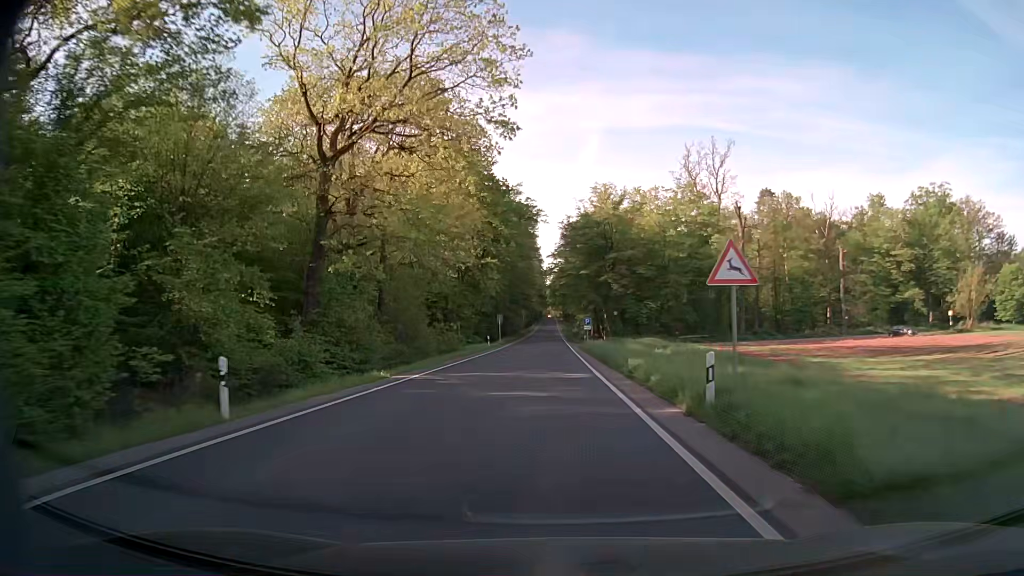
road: secondary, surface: asphalt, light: Day
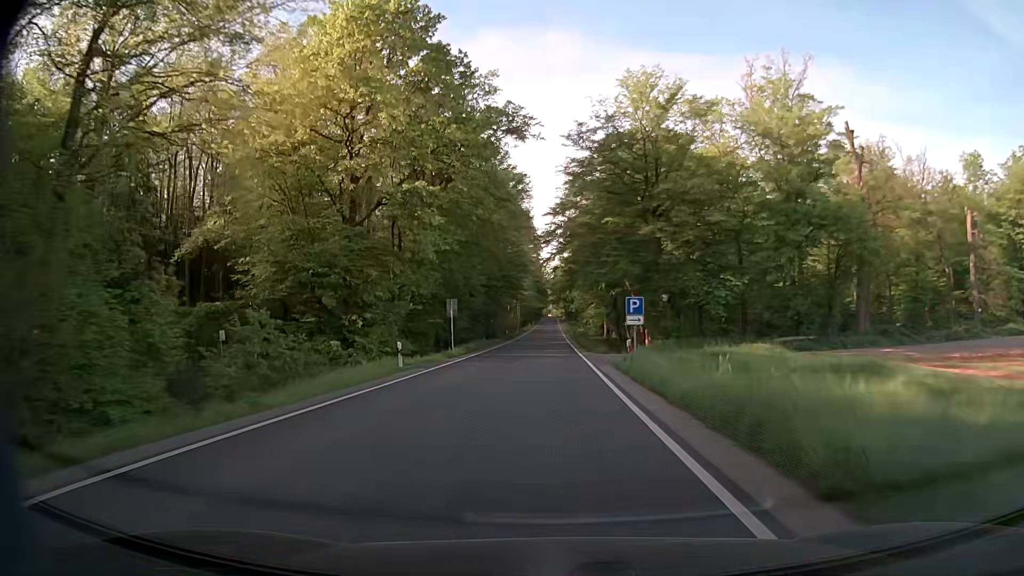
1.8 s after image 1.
(+0.2, +32.4) m; +1°
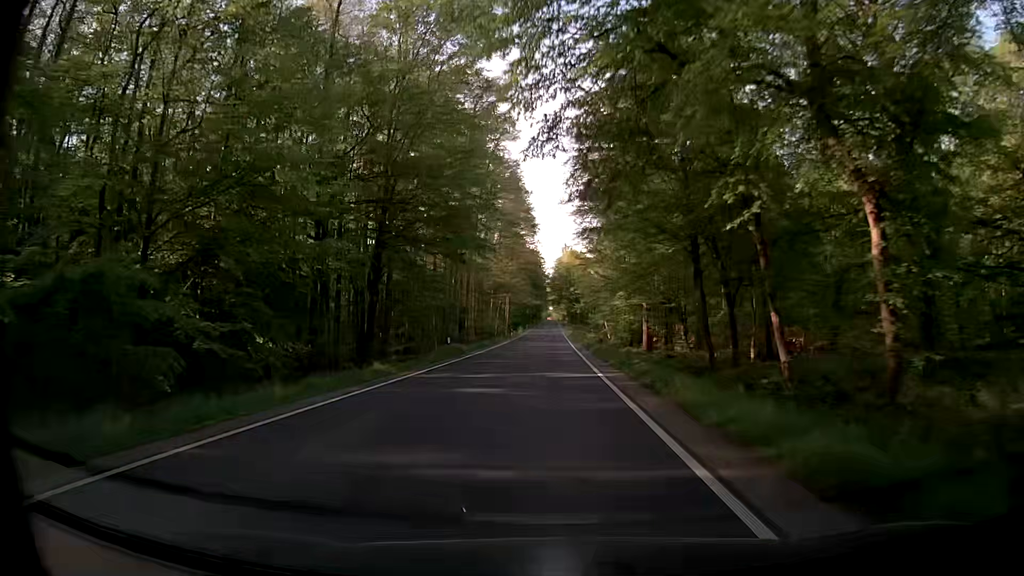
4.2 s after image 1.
(-0.3, +43.1) m; -1°
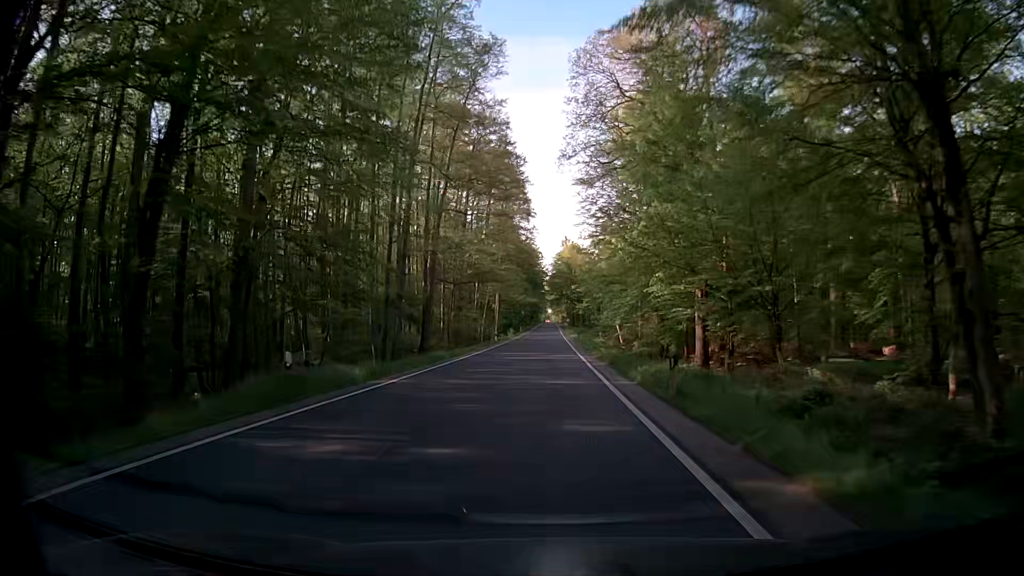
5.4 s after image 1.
(+0.1, +21.5) m; +1°
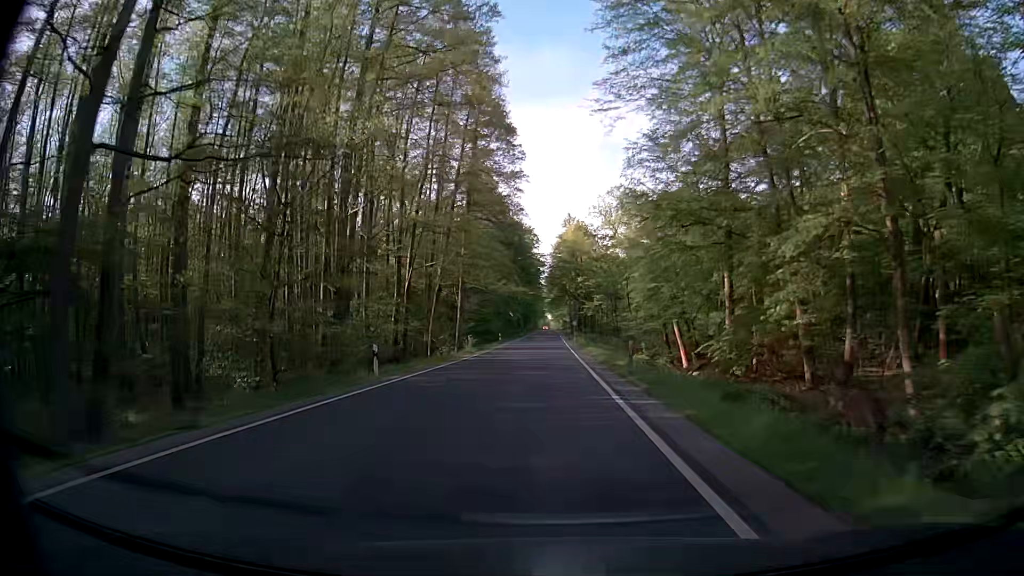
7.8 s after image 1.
(+0.1, +42.8) m; -1°
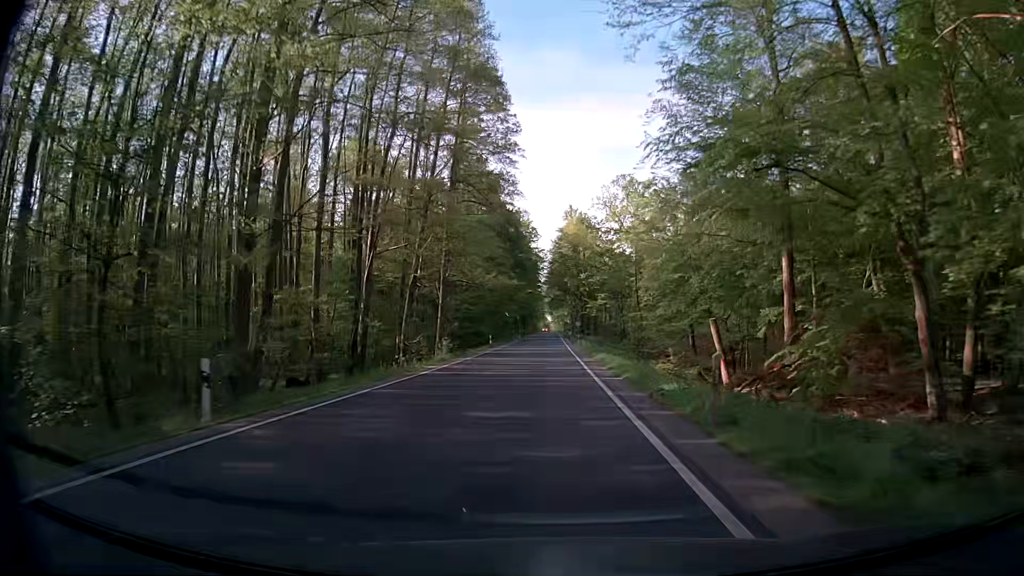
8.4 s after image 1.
(+0.2, +10.7) m; +1°
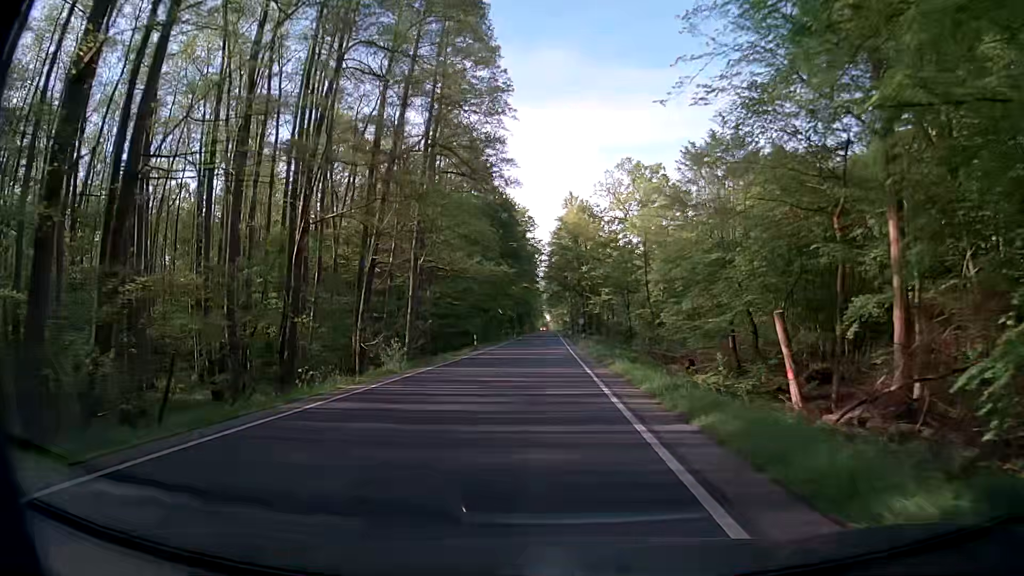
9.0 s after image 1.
(0.0, +10.7) m; 0°
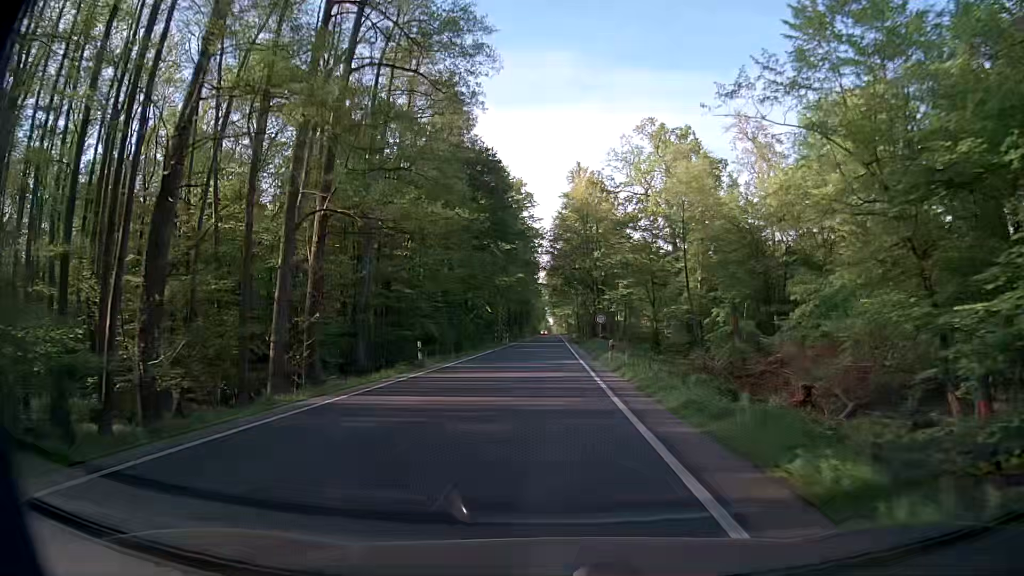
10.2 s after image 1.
(-0.2, +21.4) m; 0°
(0, +10) (0, +20) (0, +30) (0, +40) (0, +50) (0, +60) (0, +70) (0, +80) (0, +90) (0, +100) m
